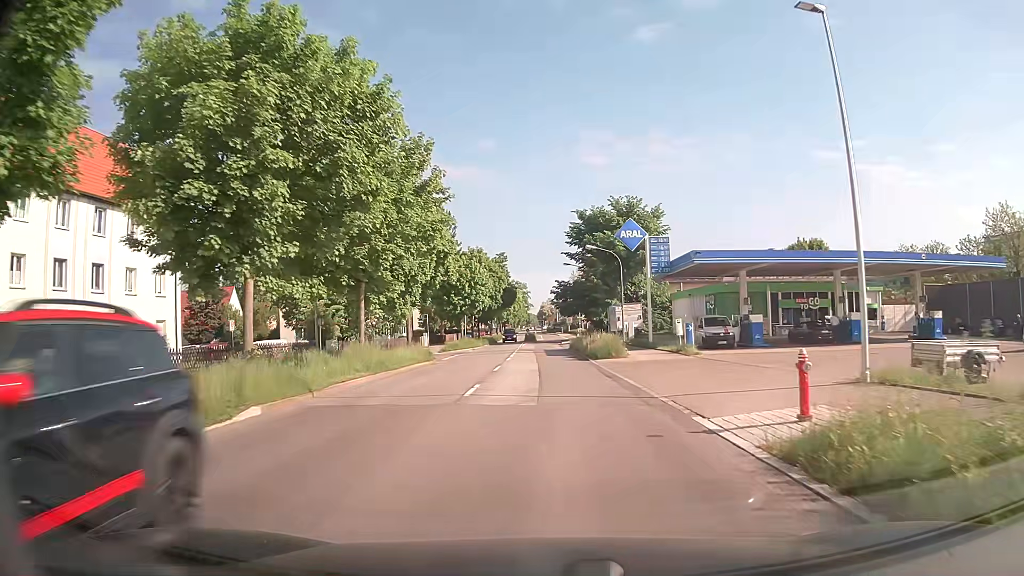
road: secondary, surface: asphalt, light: Day
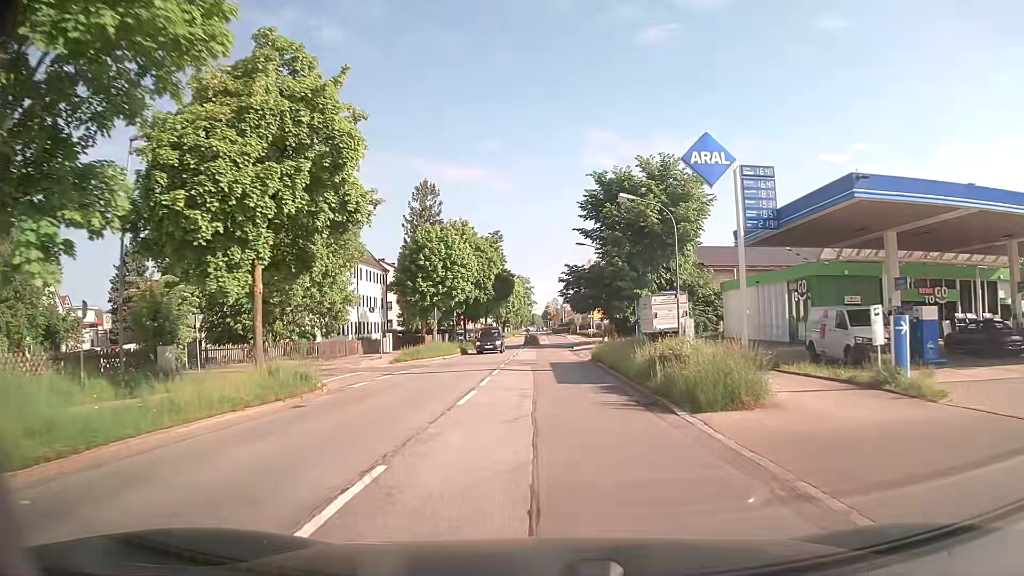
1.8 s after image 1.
(0.0, +19.3) m; 0°
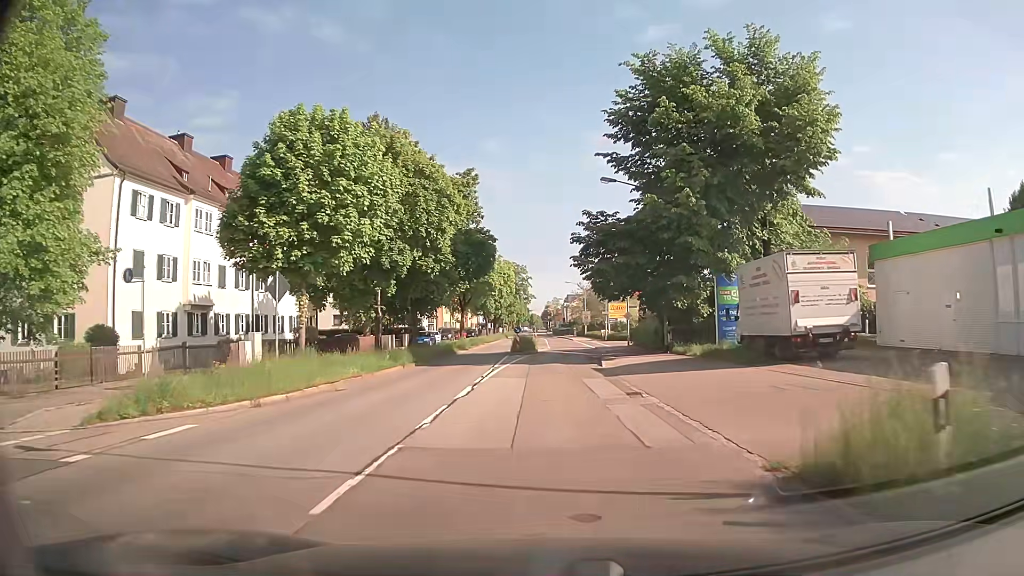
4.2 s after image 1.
(-0.1, +26.0) m; 0°
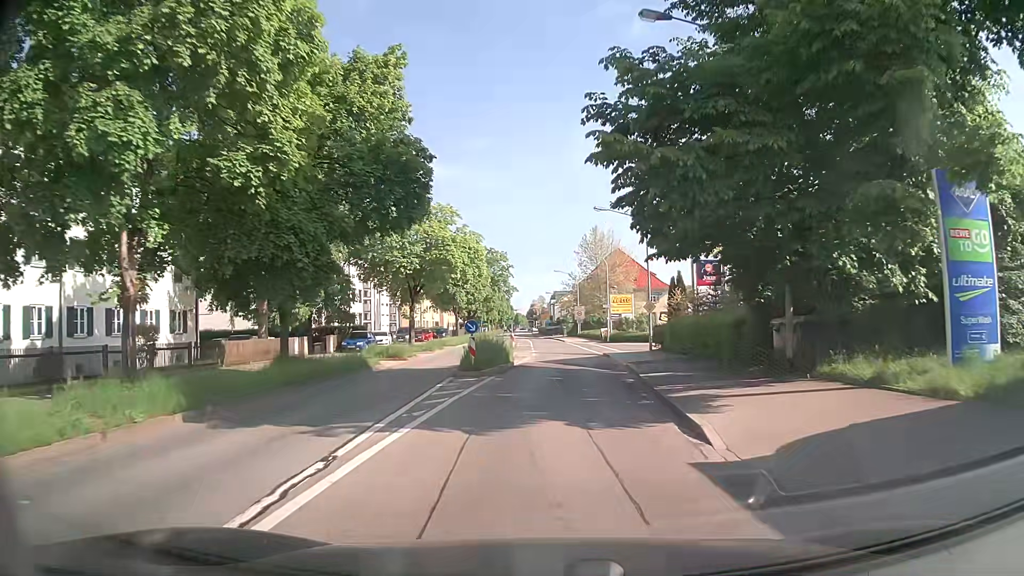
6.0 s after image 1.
(+0.1, +18.9) m; +1°
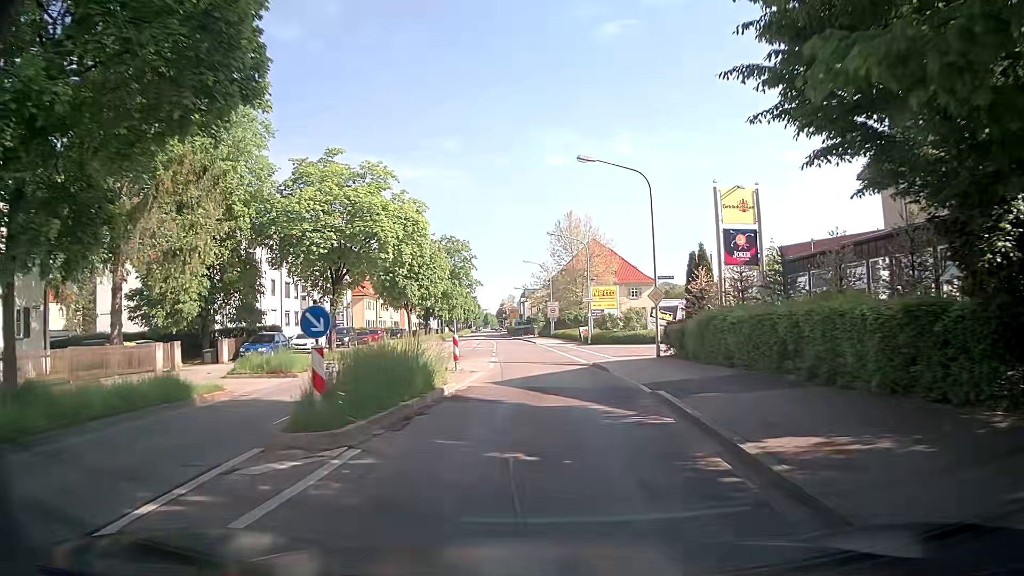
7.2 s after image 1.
(+0.2, +11.8) m; +2°
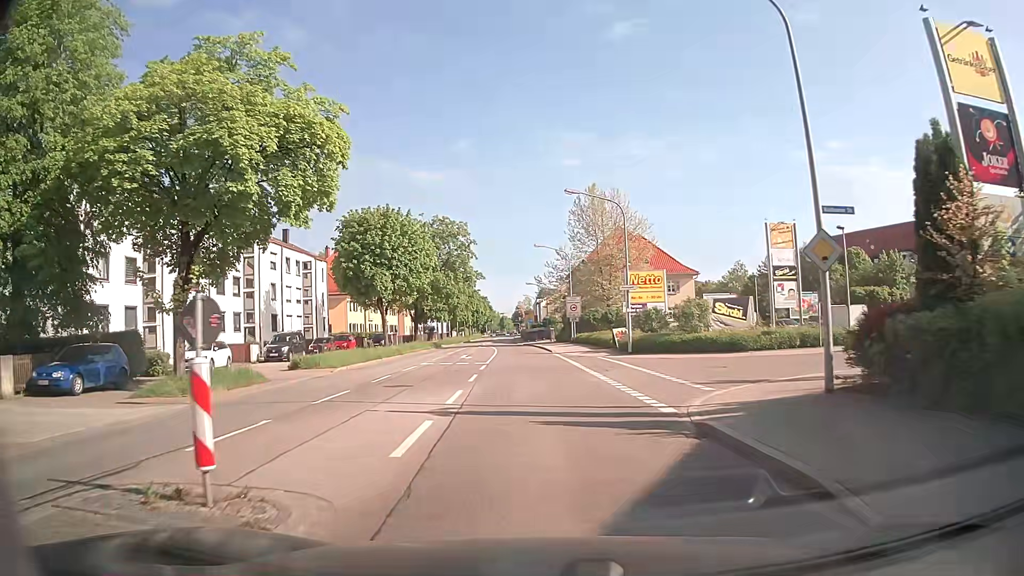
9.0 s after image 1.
(+0.1, +16.7) m; 0°
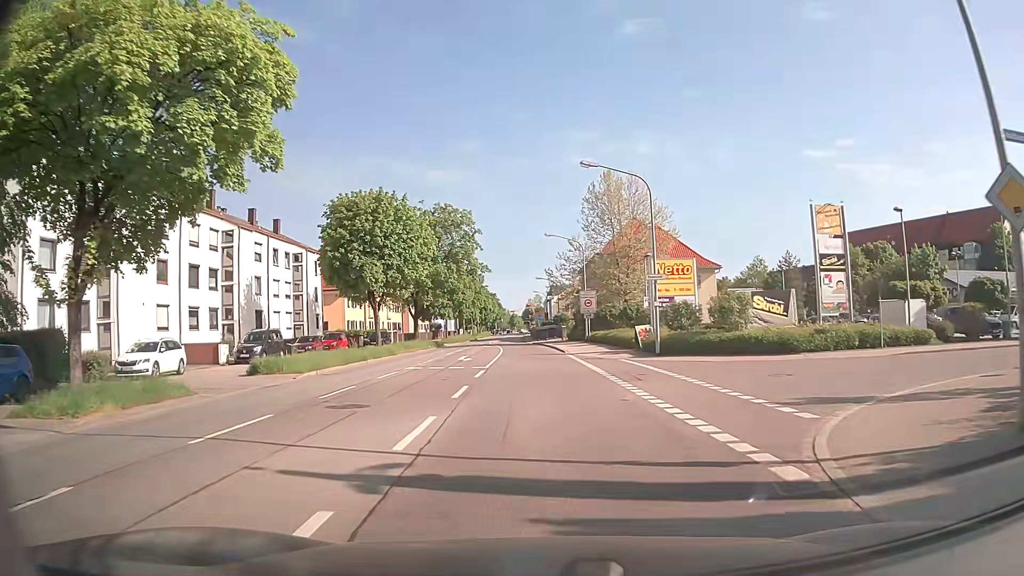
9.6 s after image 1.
(-0.1, +5.6) m; -1°
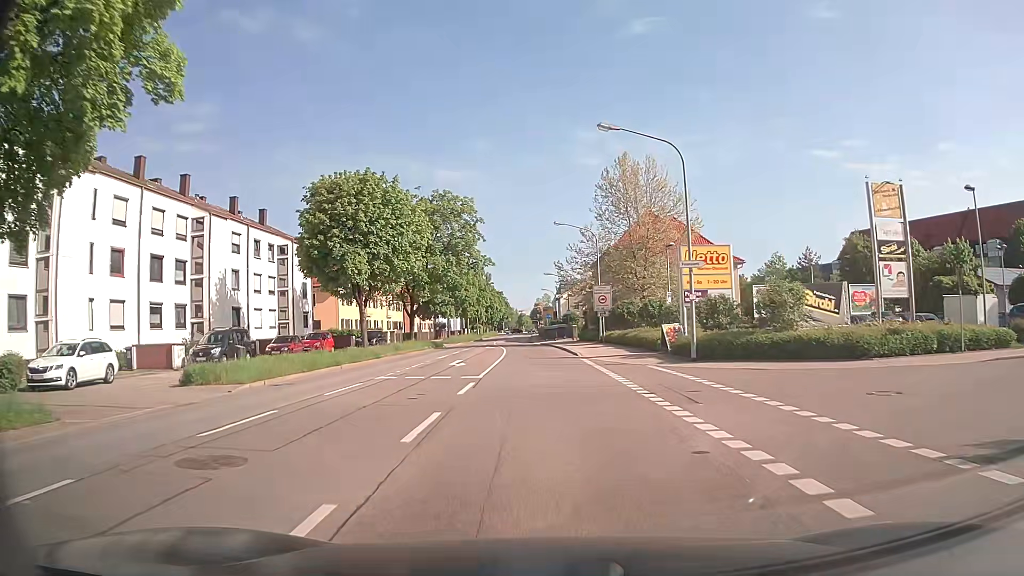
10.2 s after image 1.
(0.0, +5.7) m; -1°
